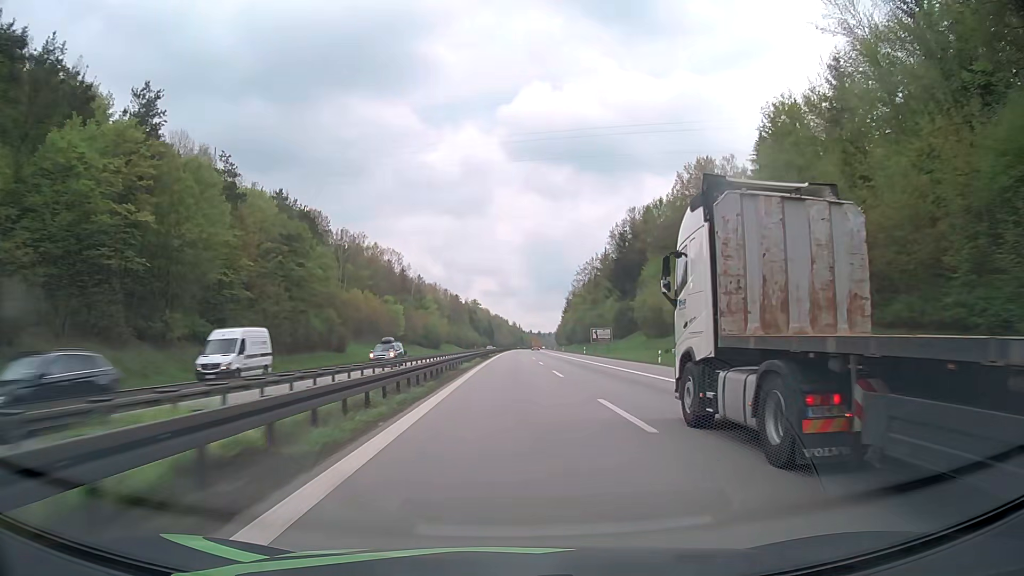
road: motorway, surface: asphalt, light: Day
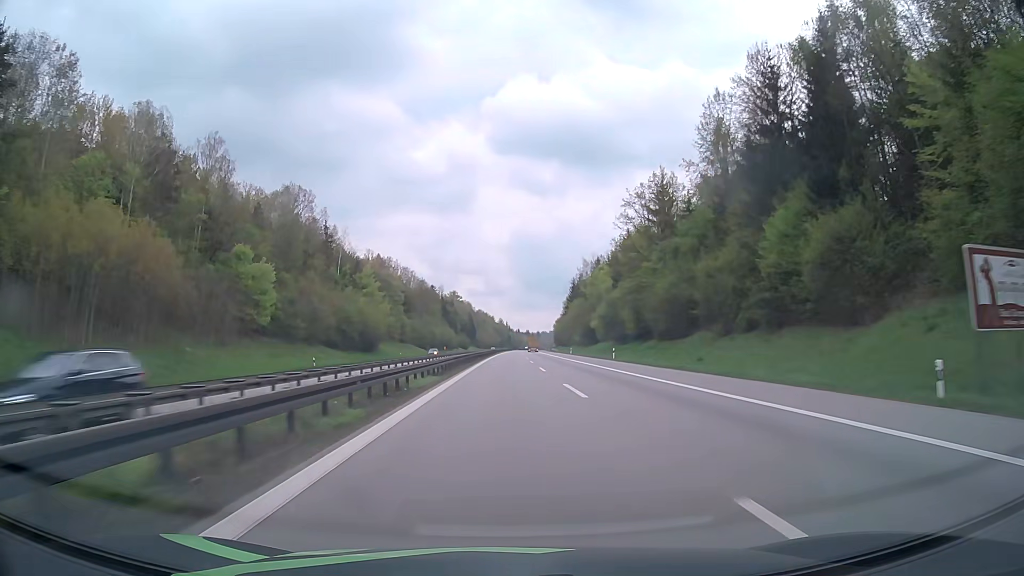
(+1.0, +82.6) m; +1°
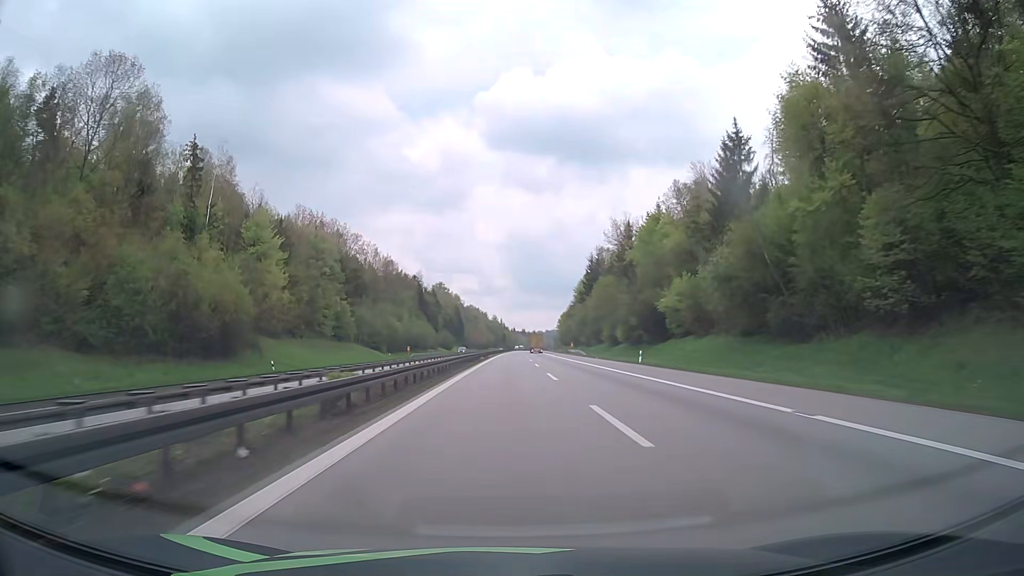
(+0.2, +62.0) m; 0°
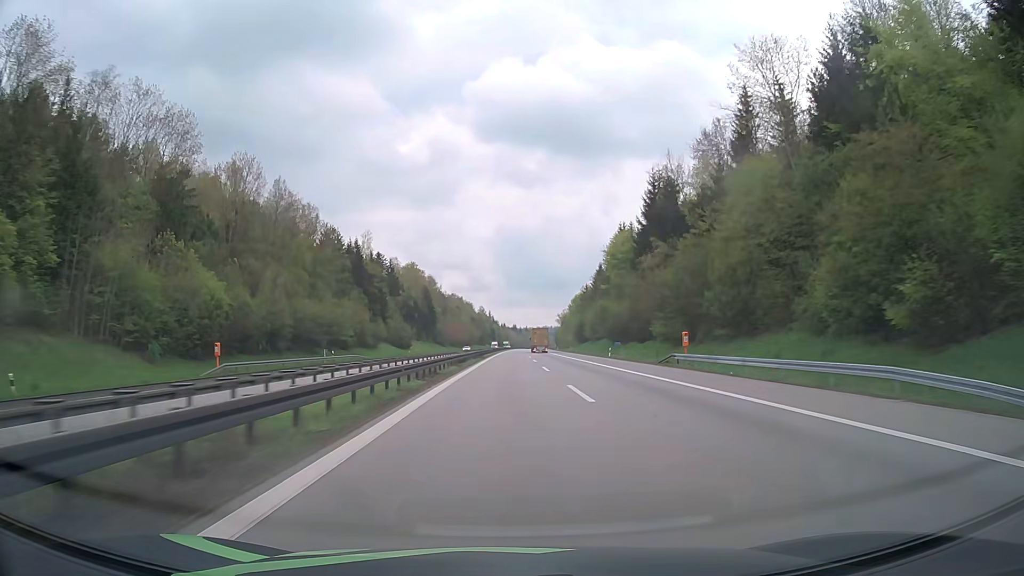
(+0.5, +82.7) m; +1°
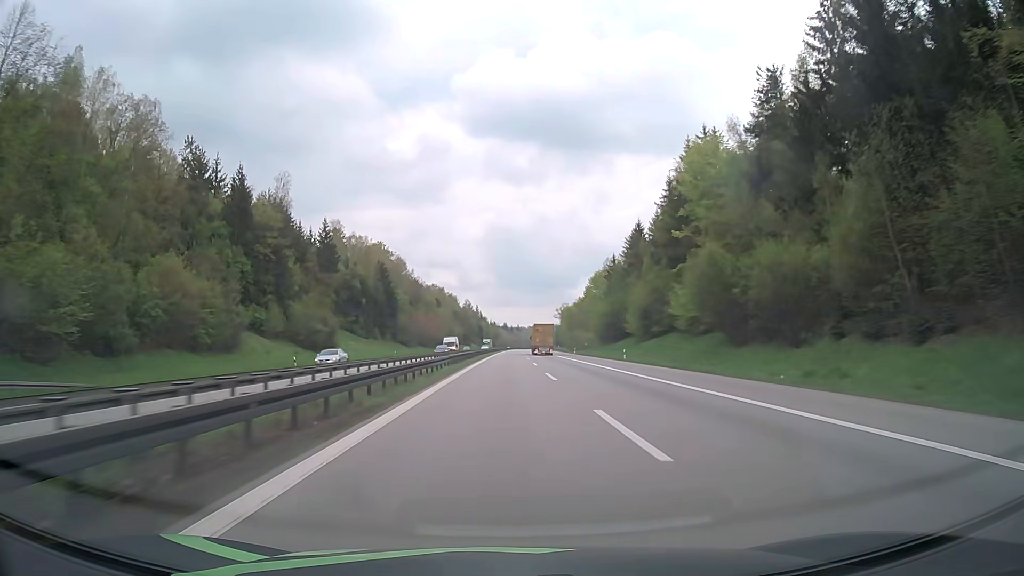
(+0.5, +62.0) m; +1°
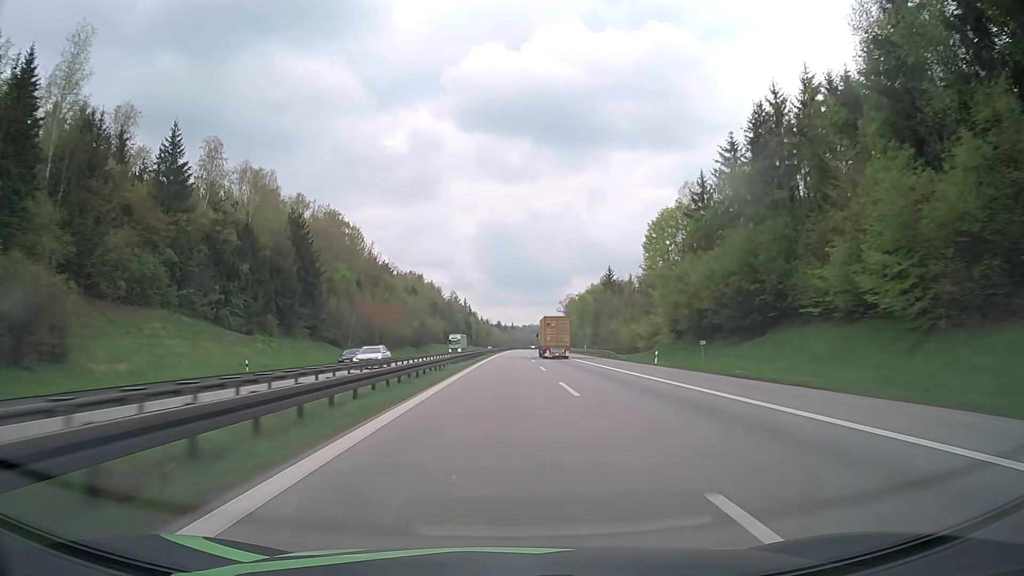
(+0.4, +61.9) m; +1°
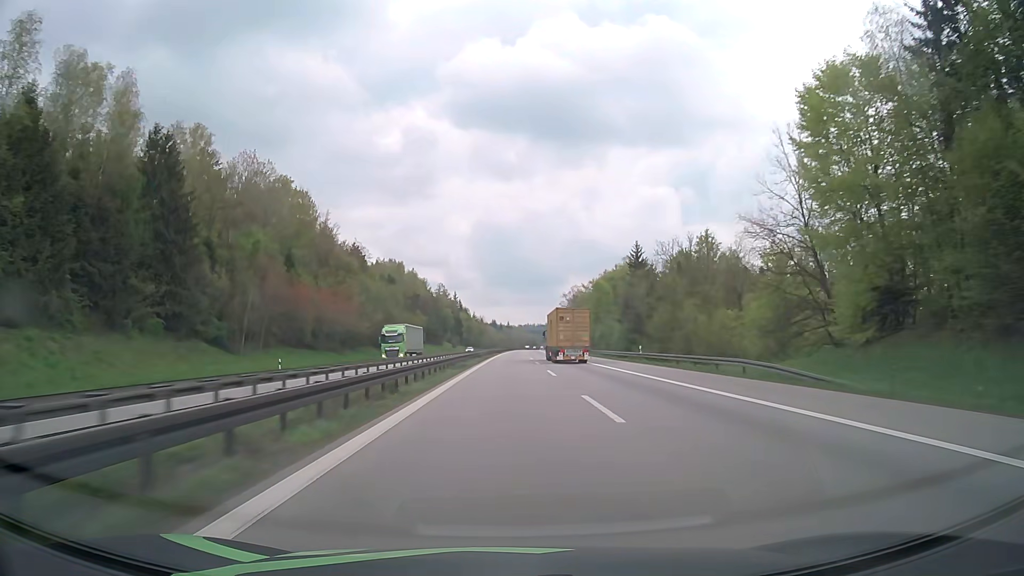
(+0.1, +41.3) m; 0°
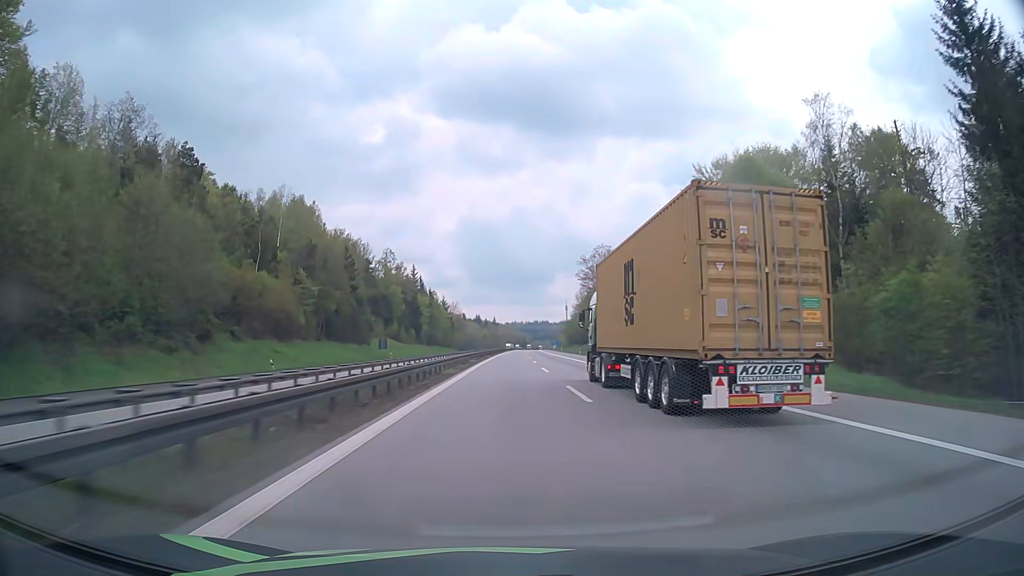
(+1.3, +103.3) m; +1°
(0, +10) (0, +20) (0, +30) (0, +40) (0, +50) (0, +60) (0, +70) (+1, +80) (+1, +90) (+1, +100) m
